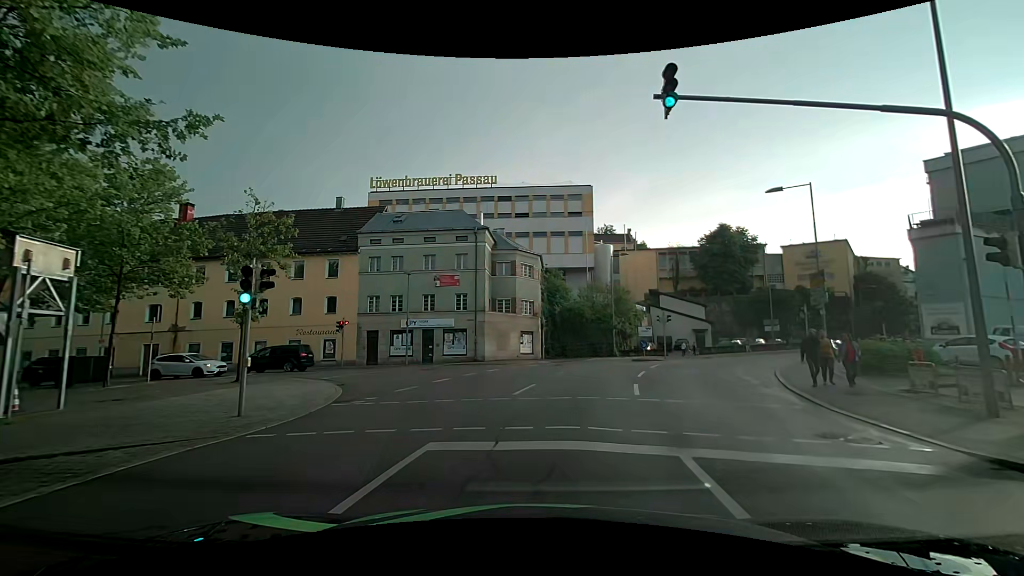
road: residential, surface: asphalt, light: Day
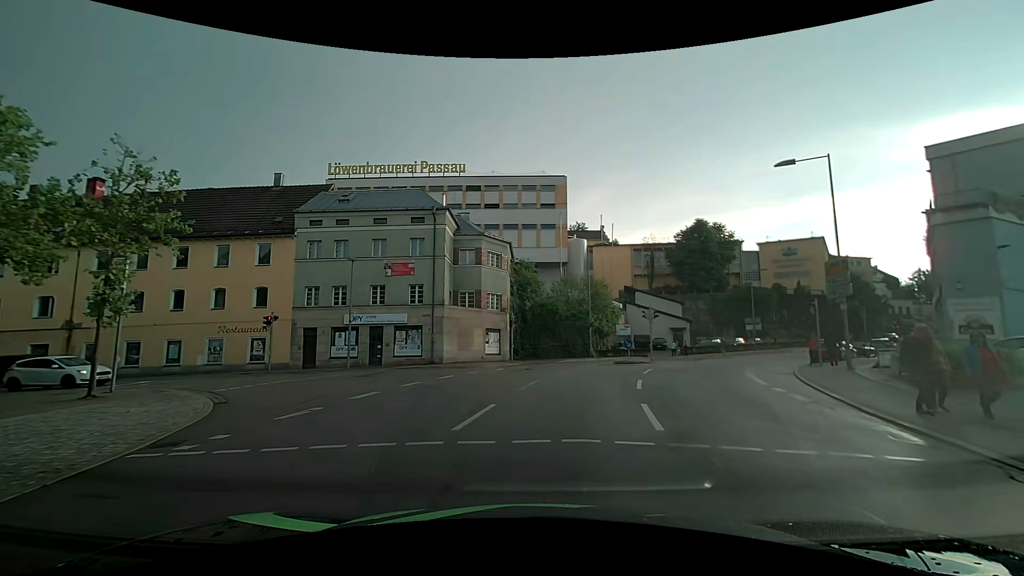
(+0.2, +5.3) m; +3°
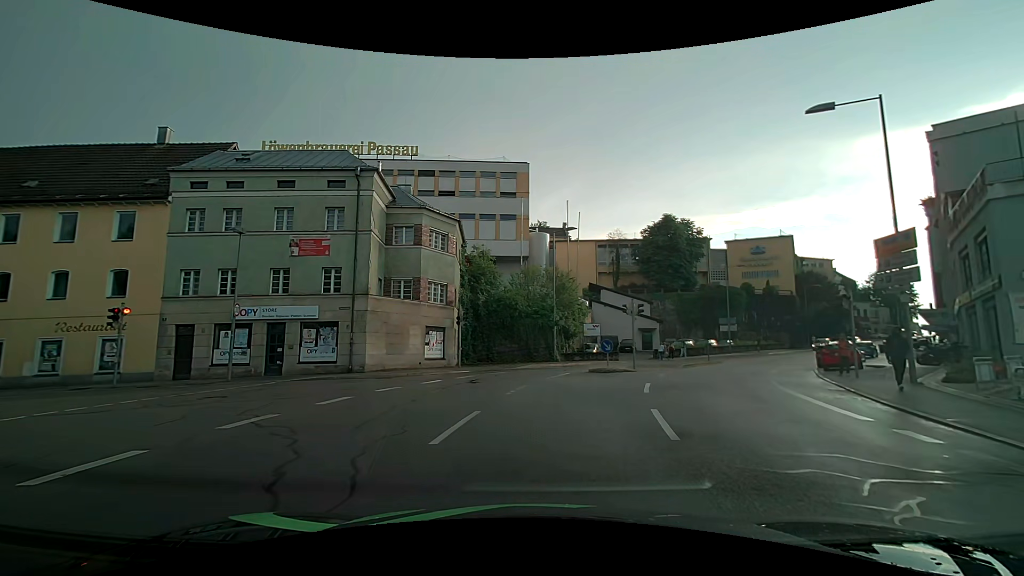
(+0.3, +7.0) m; +4°
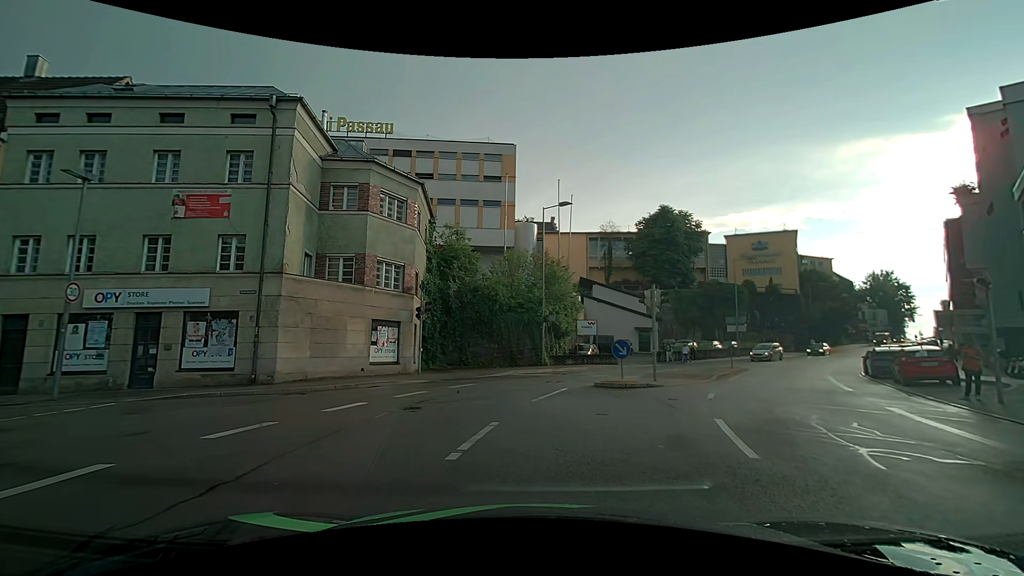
(+0.1, +6.7) m; -1°
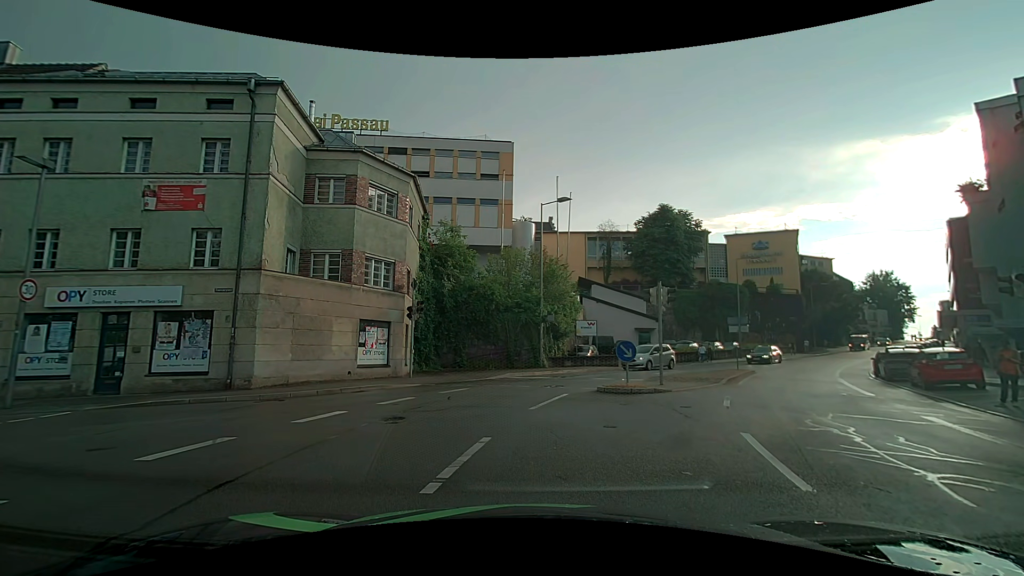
(0.0, +1.1) m; 0°
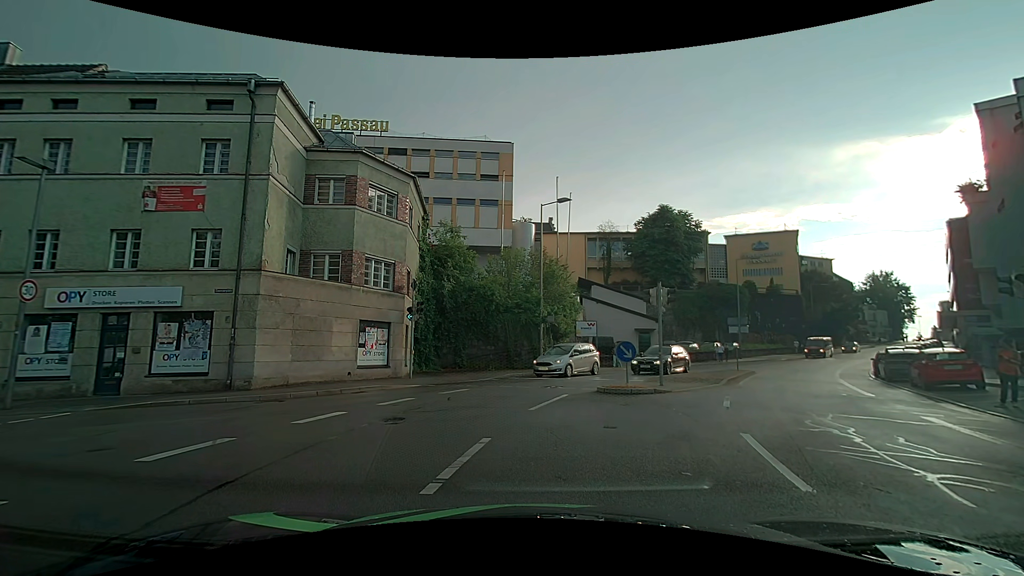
(0.0, 0.0) m; 0°
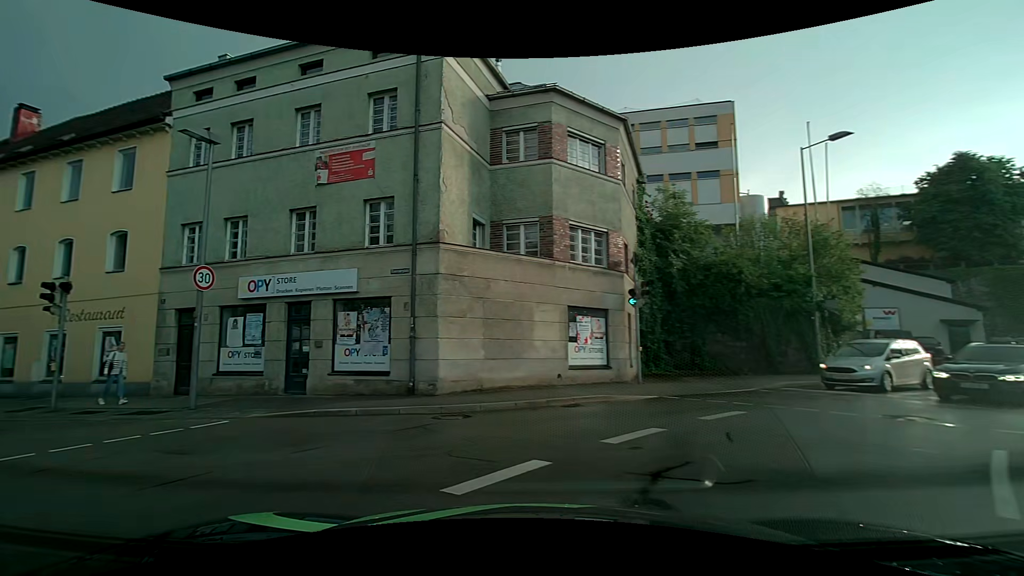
(-0.6, +5.8) m; -21°
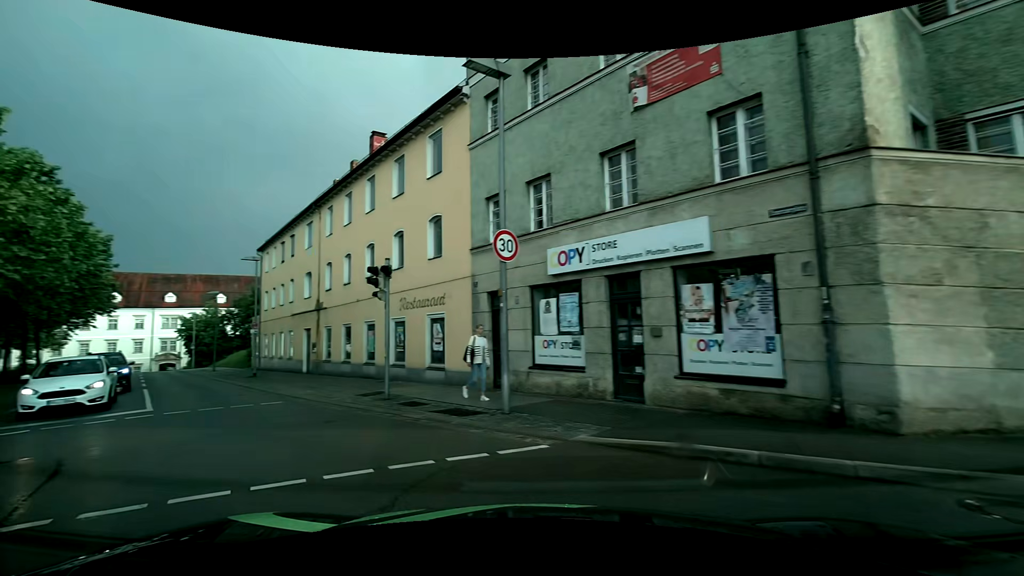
(-1.3, +4.6) m; -32°
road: tertiary
(-4, +9) (-10, +17) (-17, +24) (-23, +32) (-30, +40) (-36, +47) (-43, +55) (-50, +62) (-56, +69) (-65, +75) m
